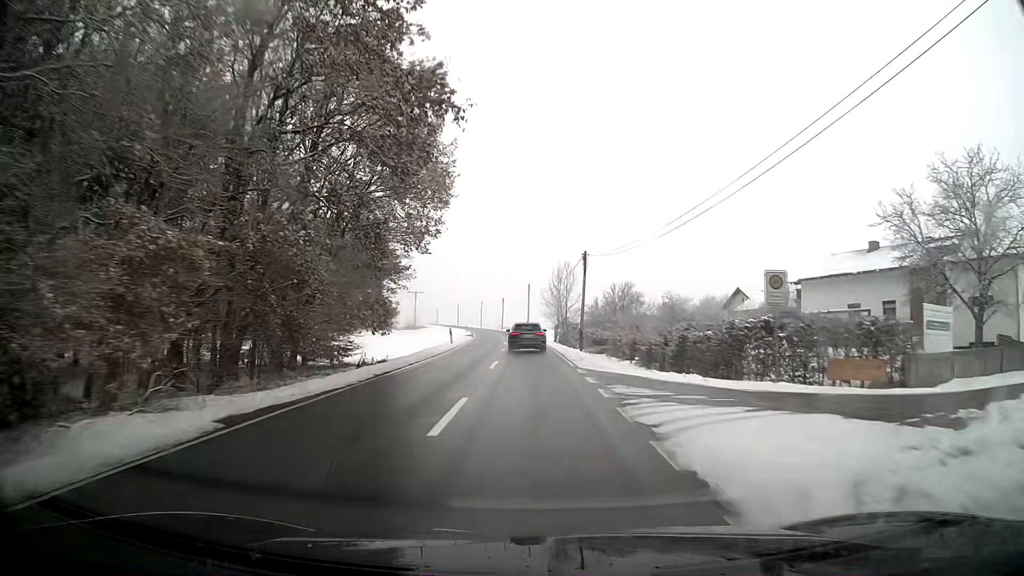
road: secondary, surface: asphalt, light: Day
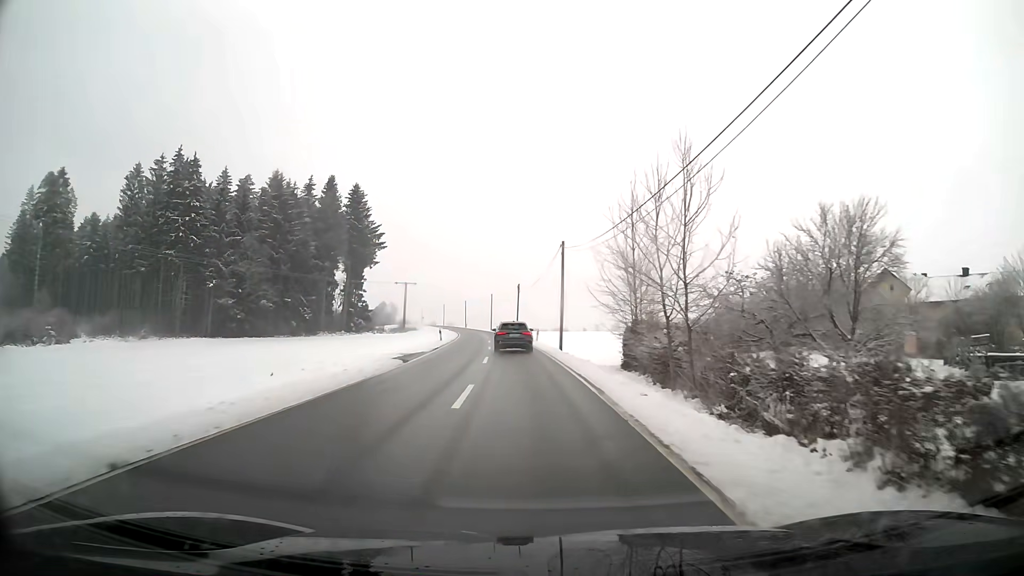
(-0.8, +45.7) m; -2°
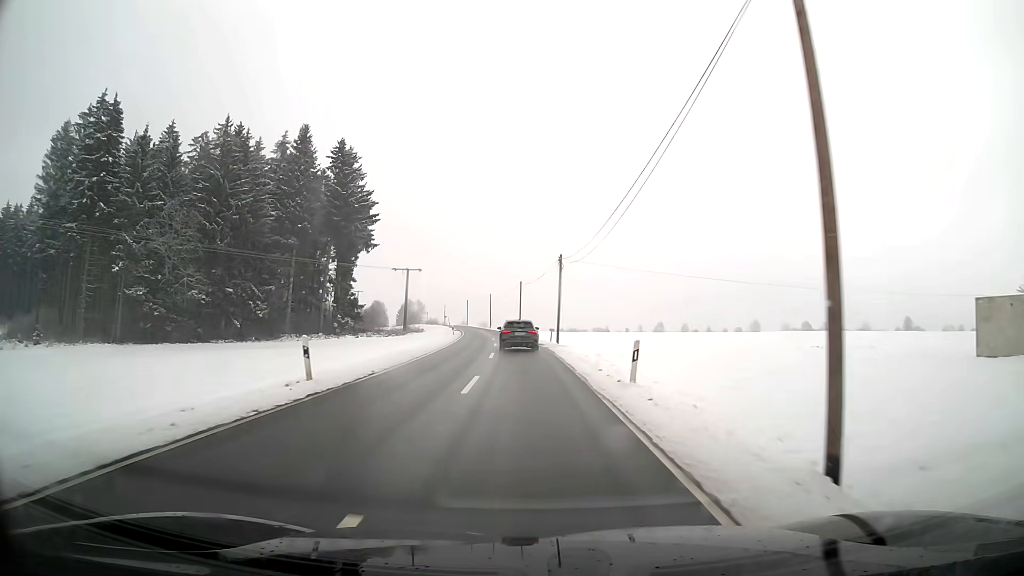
(-0.9, +34.3) m; -3°
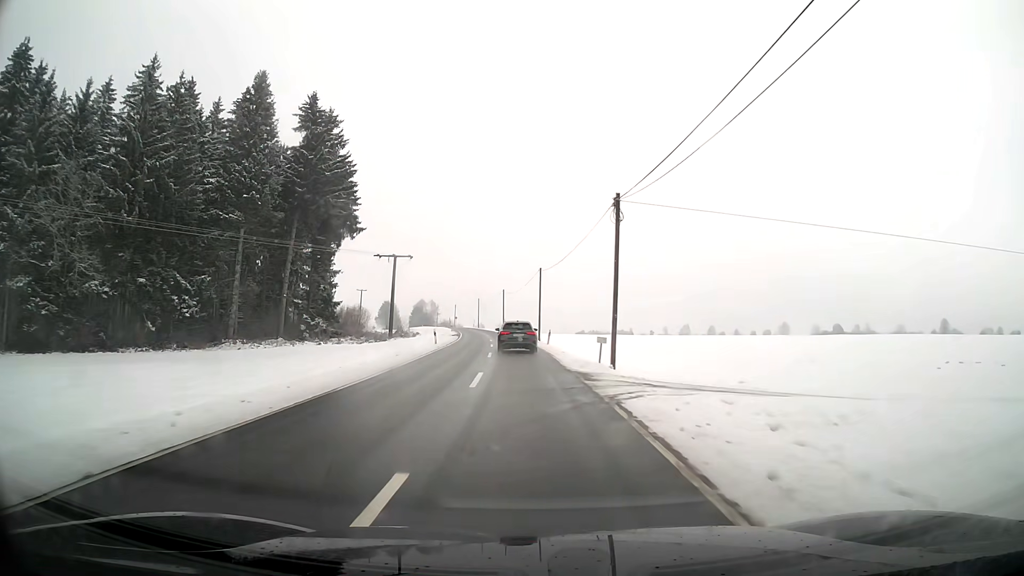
(-0.3, +22.9) m; -2°
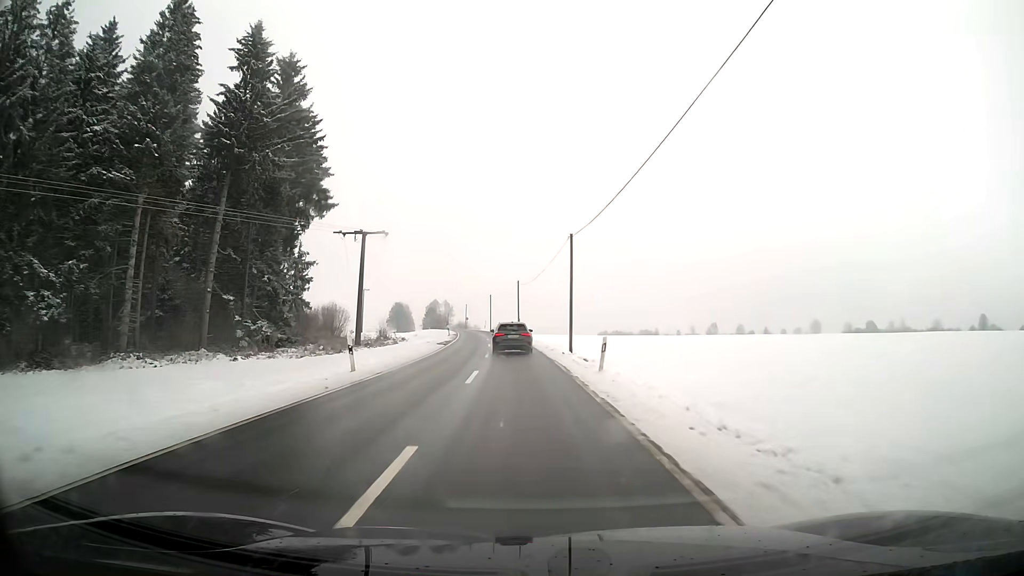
(-0.3, +22.9) m; -2°
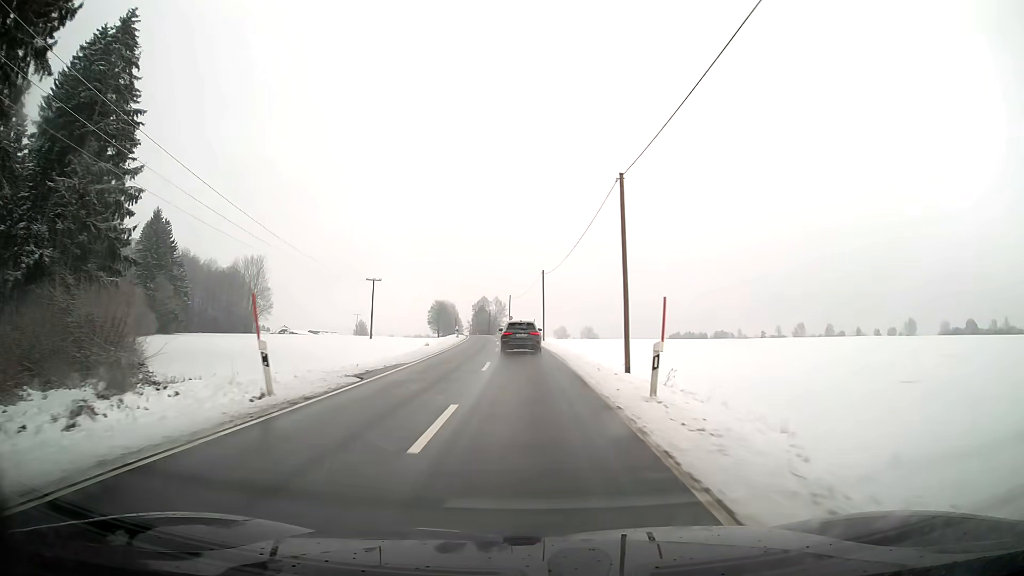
(-2.5, +56.7) m; -5°
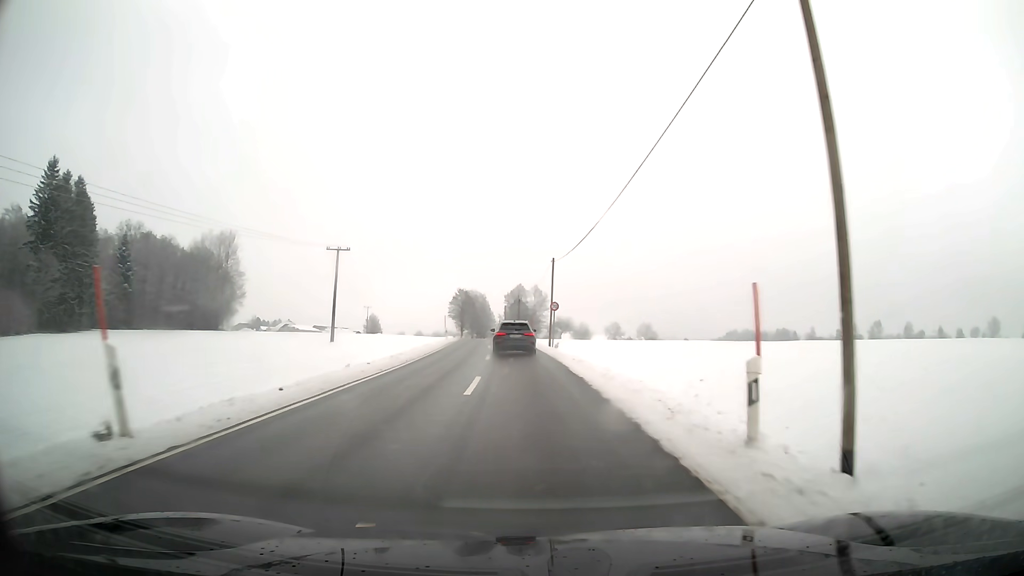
(-1.7, +54.9) m; -3°
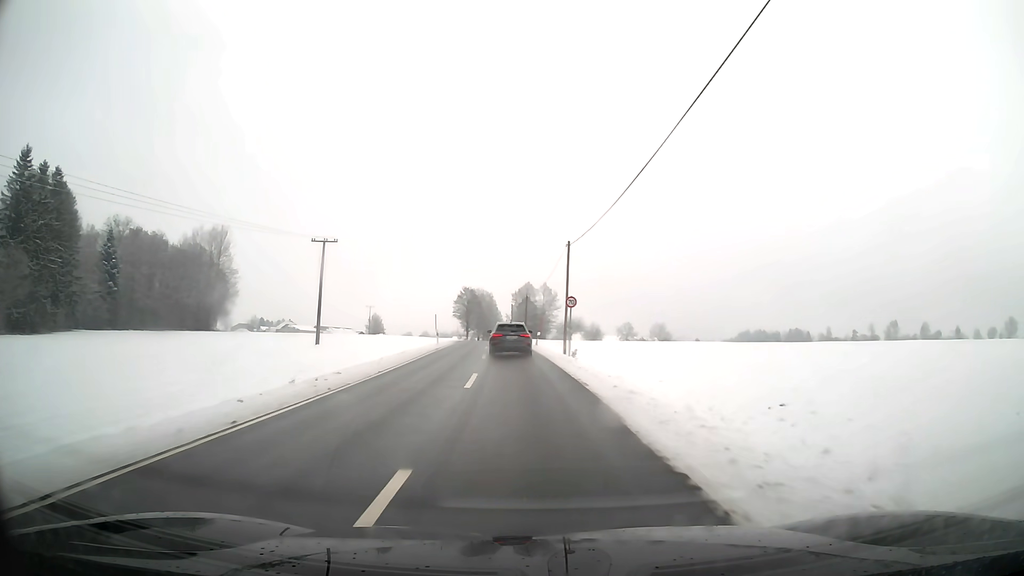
(-0.1, +10.3) m; -1°
(0, +10) (0, +20) (-1, +30) (-1, +40) (-2, +50) (-3, +60) (-3, +70) (-4, +80) (-5, +90) (-5, +100) m
